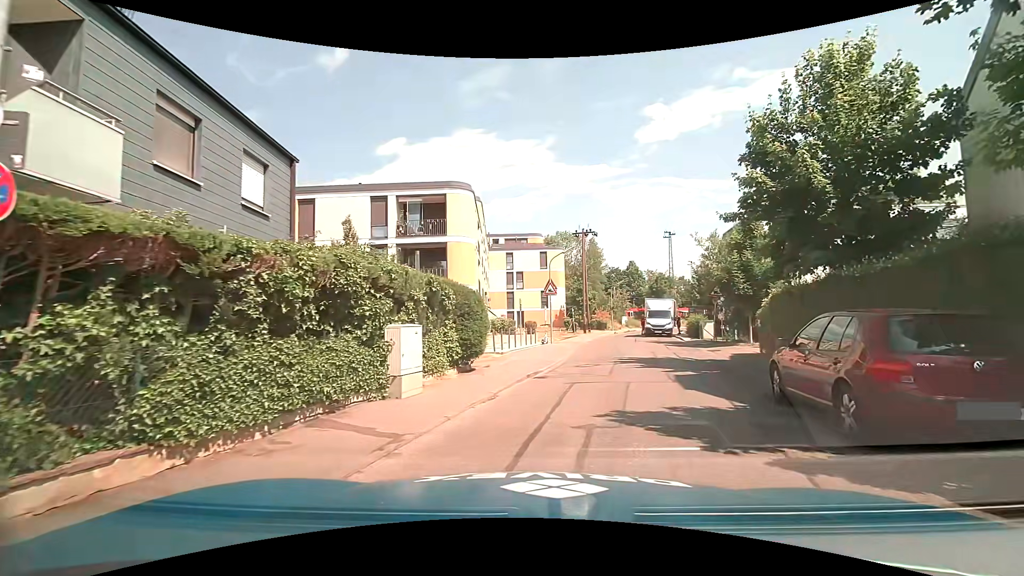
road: residential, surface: asphalt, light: Day
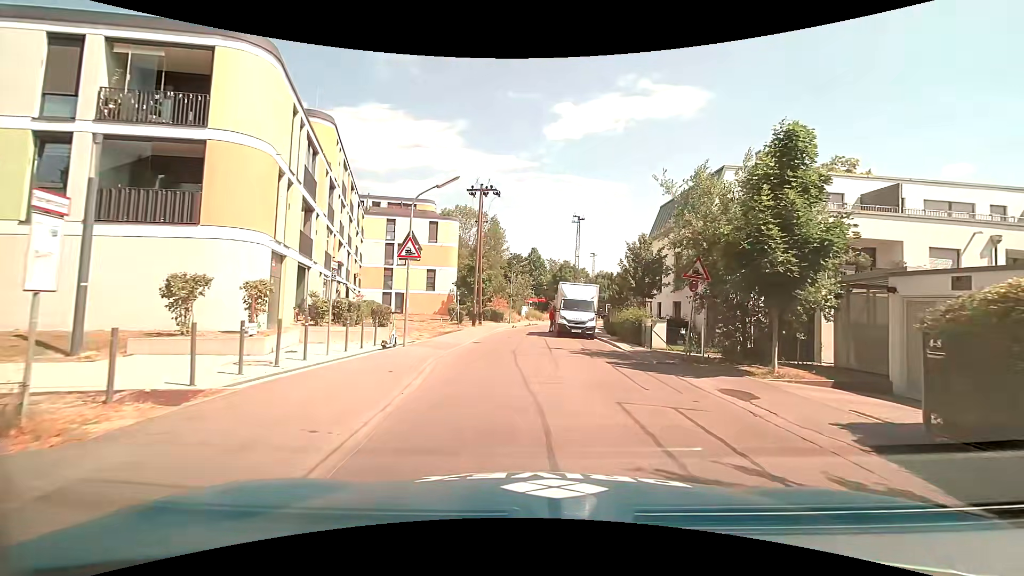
(+1.2, +13.6) m; +11°
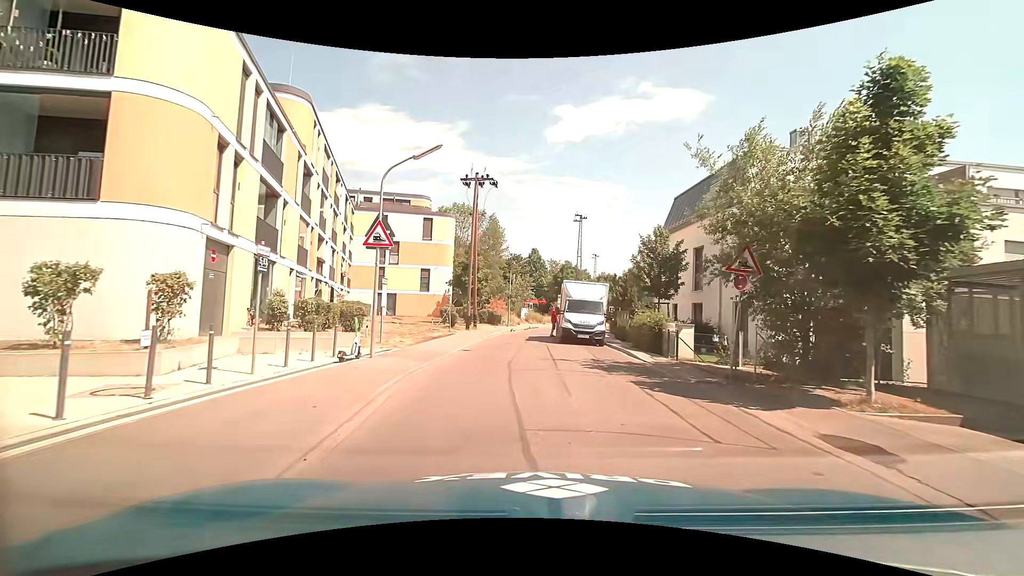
(-0.1, +3.5) m; -1°
